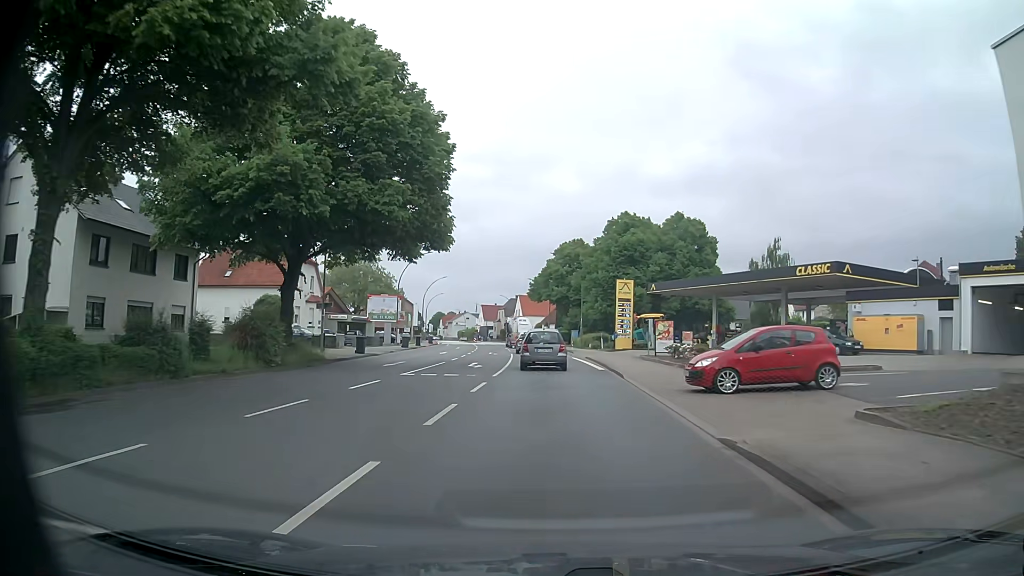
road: primary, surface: asphalt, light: Day
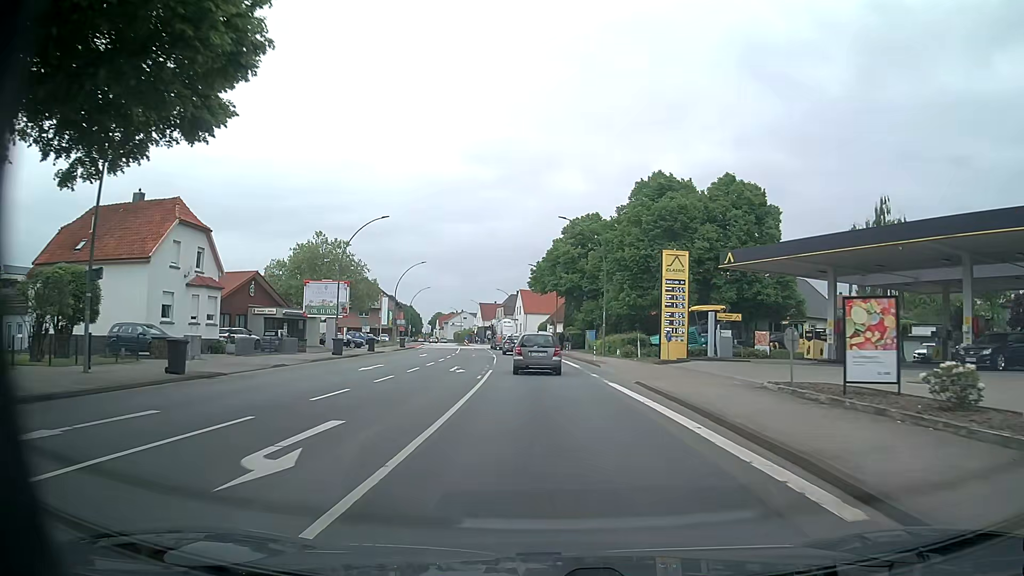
(0.0, +22.4) m; 0°
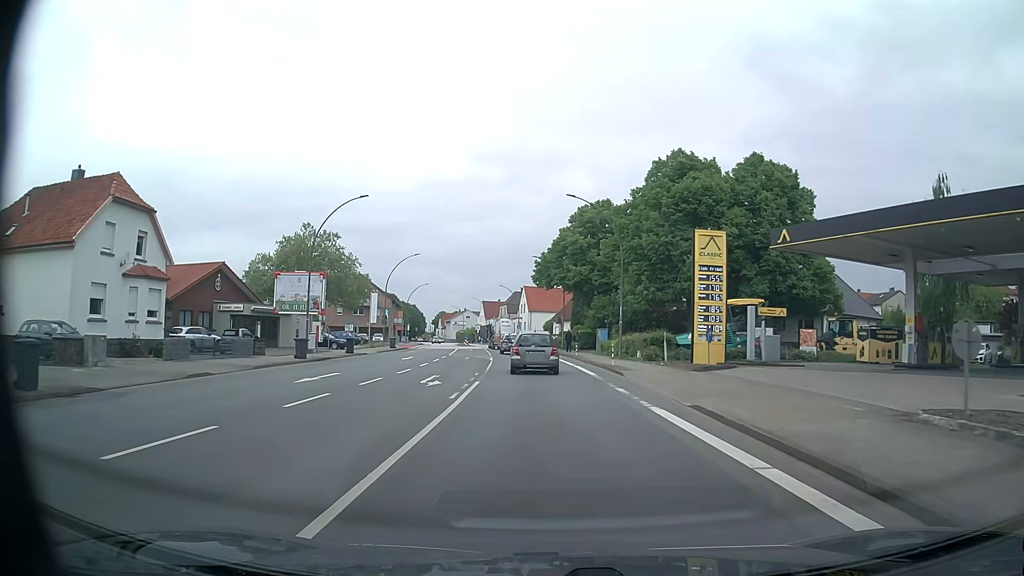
(0.0, +7.4) m; -1°
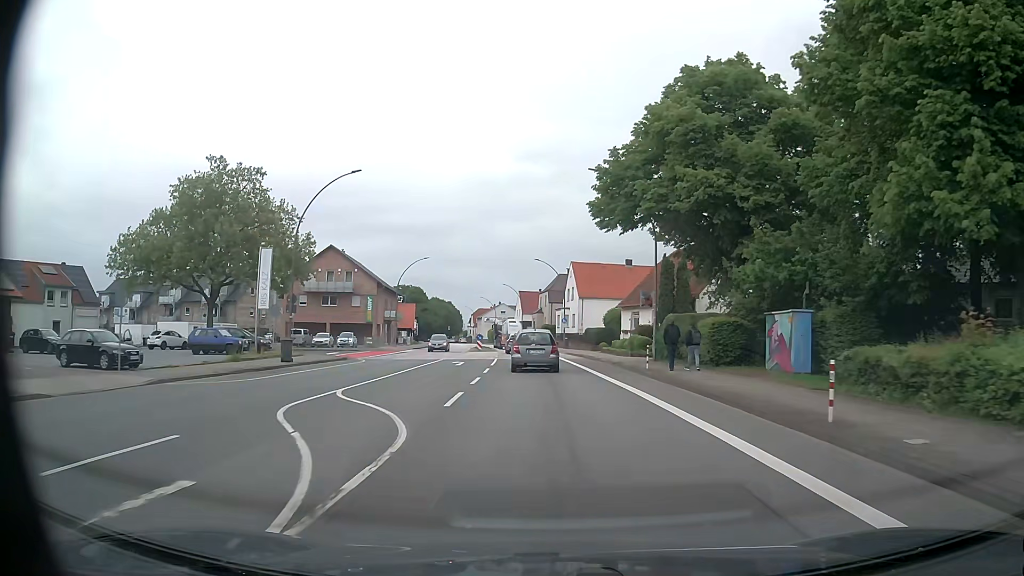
(-1.3, +37.6) m; -4°
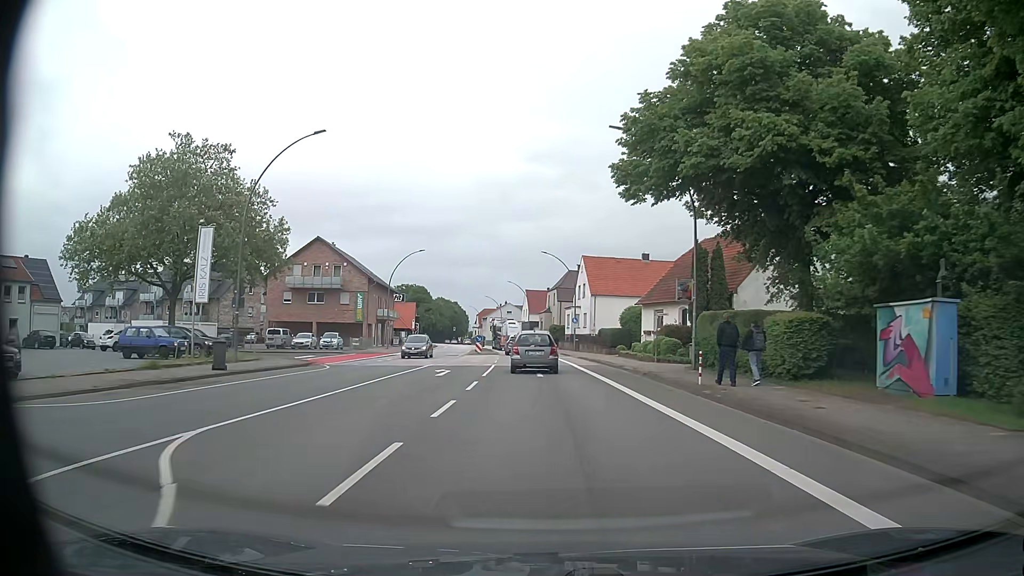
(0.0, +7.6) m; -1°
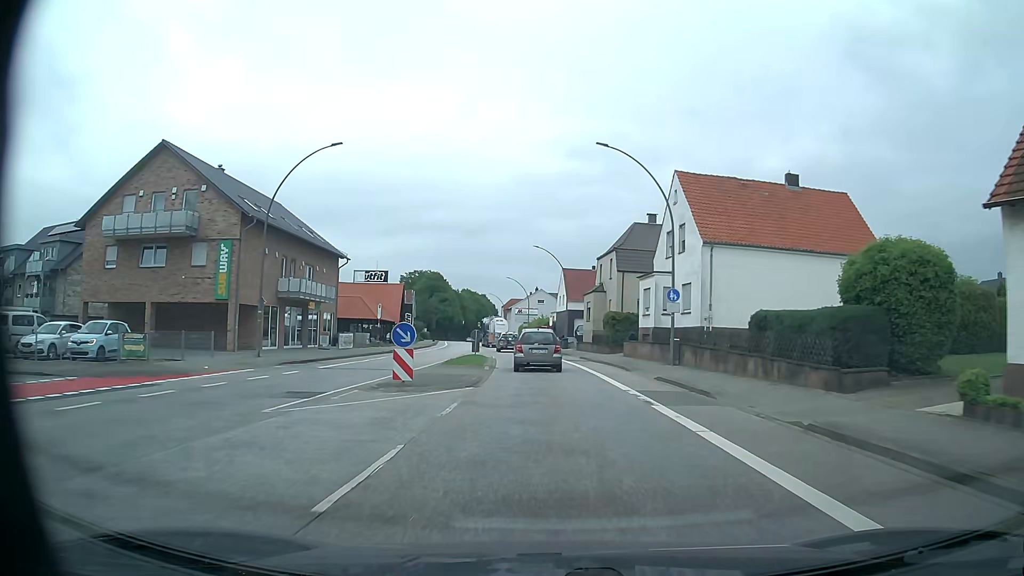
(-1.0, +38.1) m; -3°
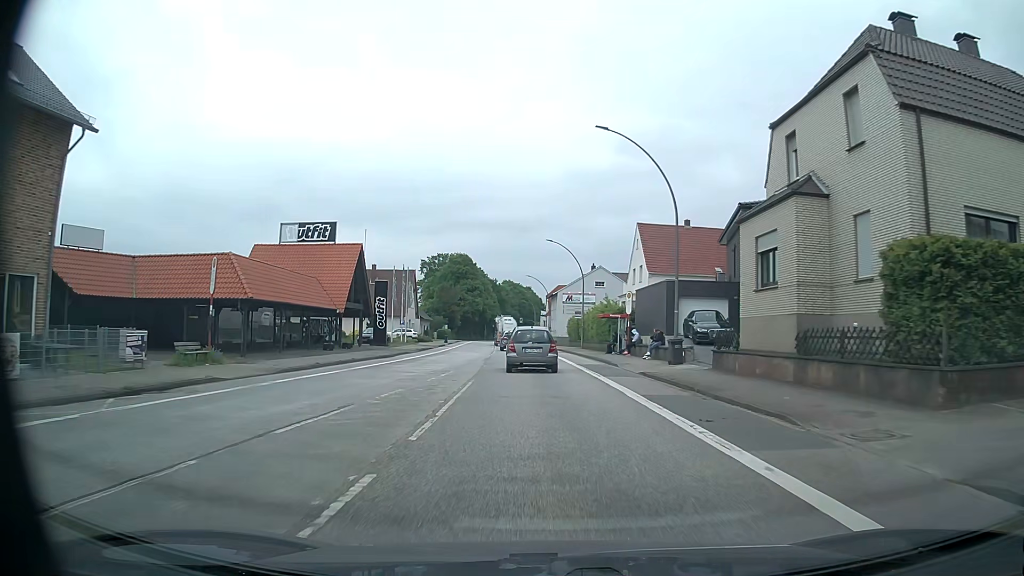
(-1.5, +38.0) m; -4°
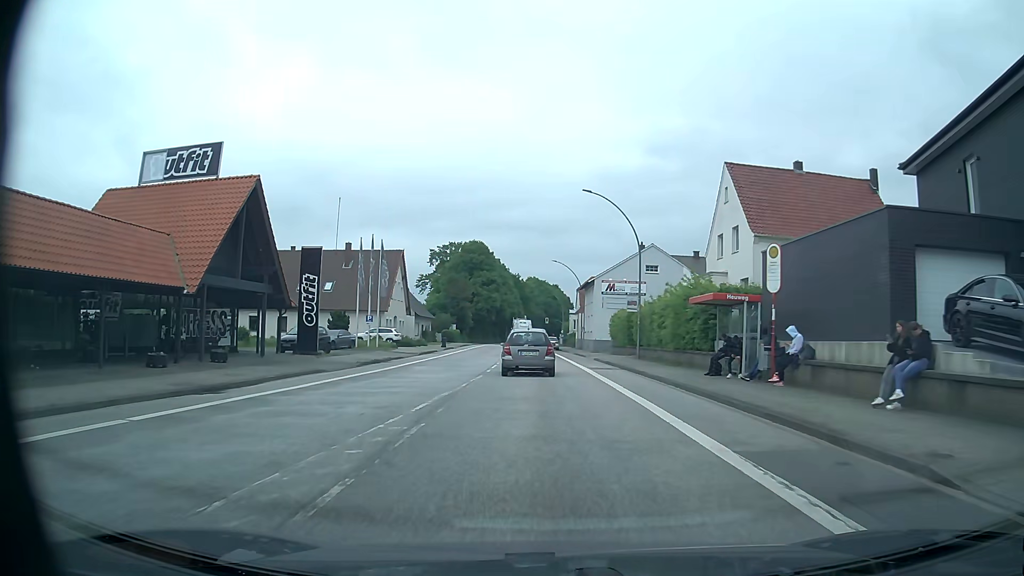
(-0.7, +22.5) m; -3°
(0, +10) (0, +20) (-1, +30) (-1, +40) (-1, +50) (-2, +60) (-2, +70) (-3, +80) (-3, +90) (-3, +100) m
